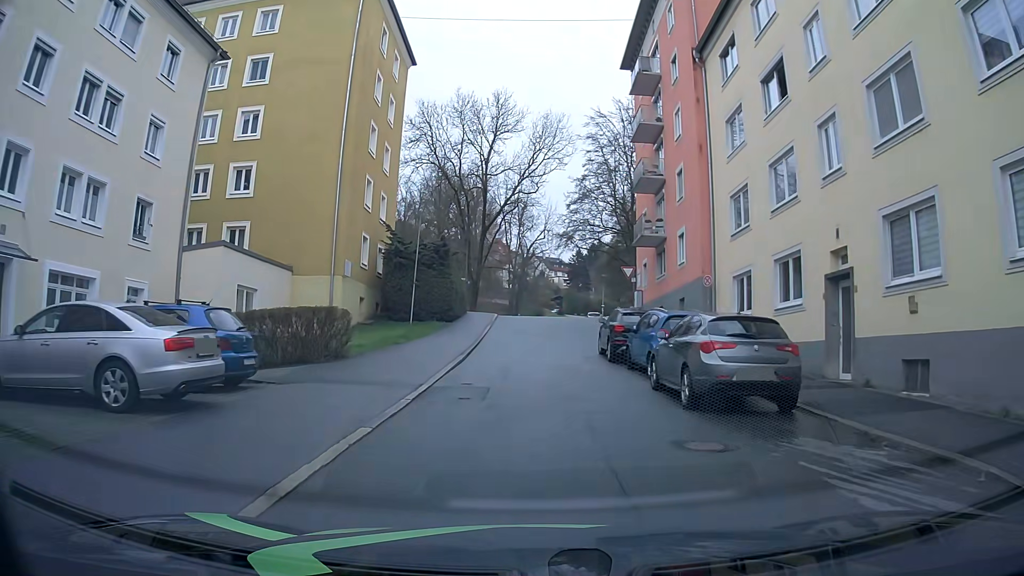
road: residential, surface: asphalt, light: Day
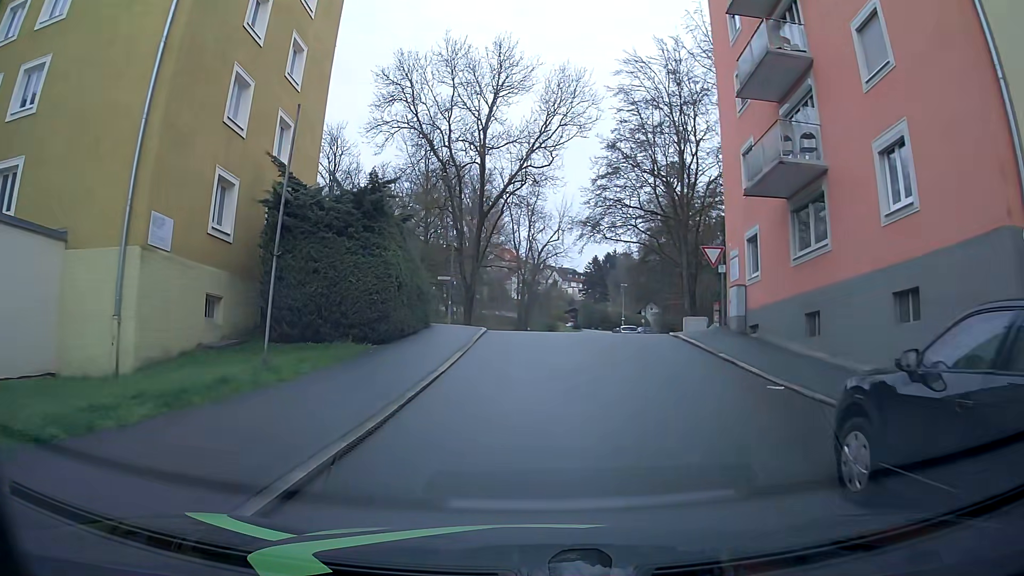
(+0.1, +16.9) m; 0°
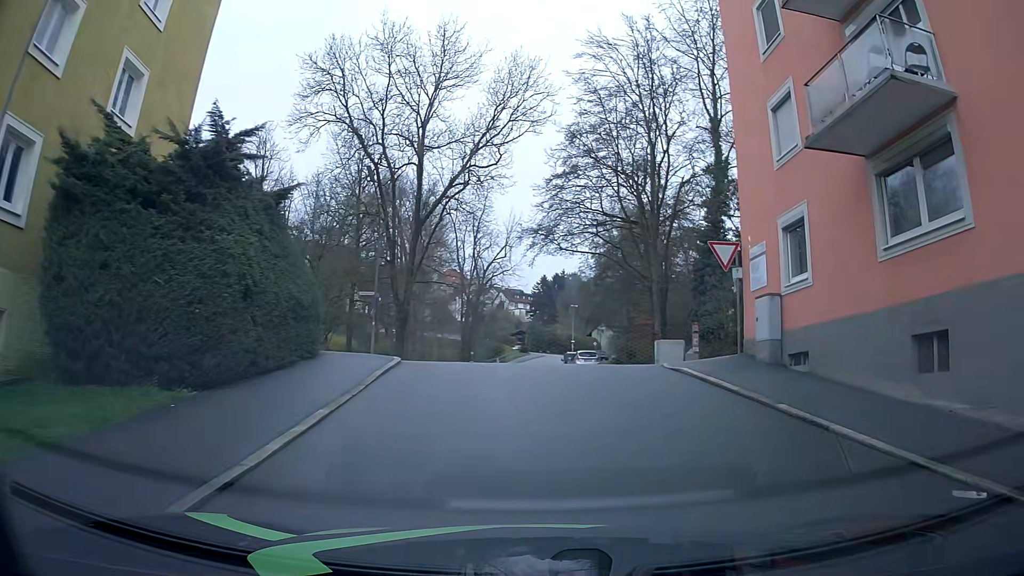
(+0.1, +6.9) m; +6°
